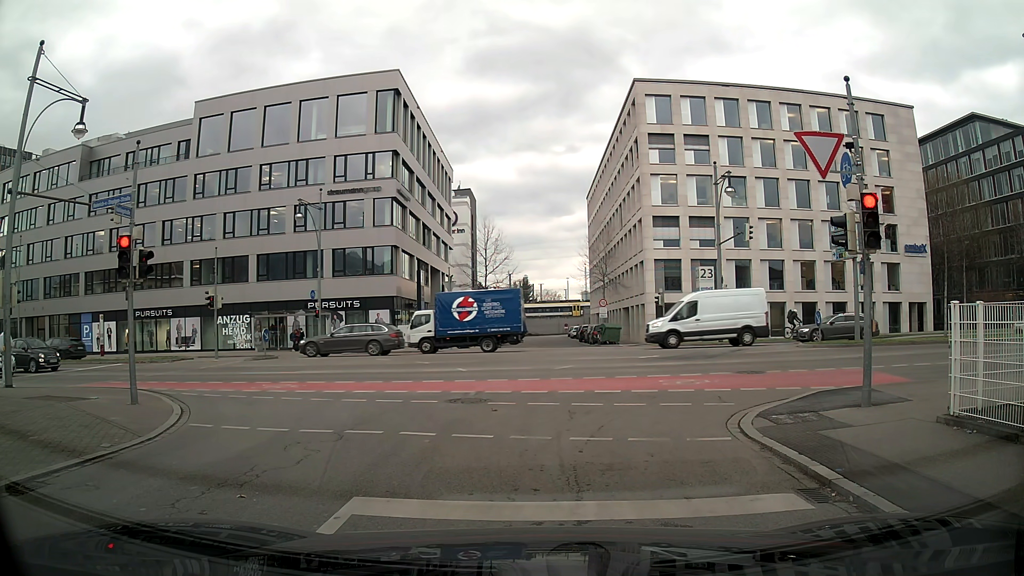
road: residential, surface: asphalt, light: Day
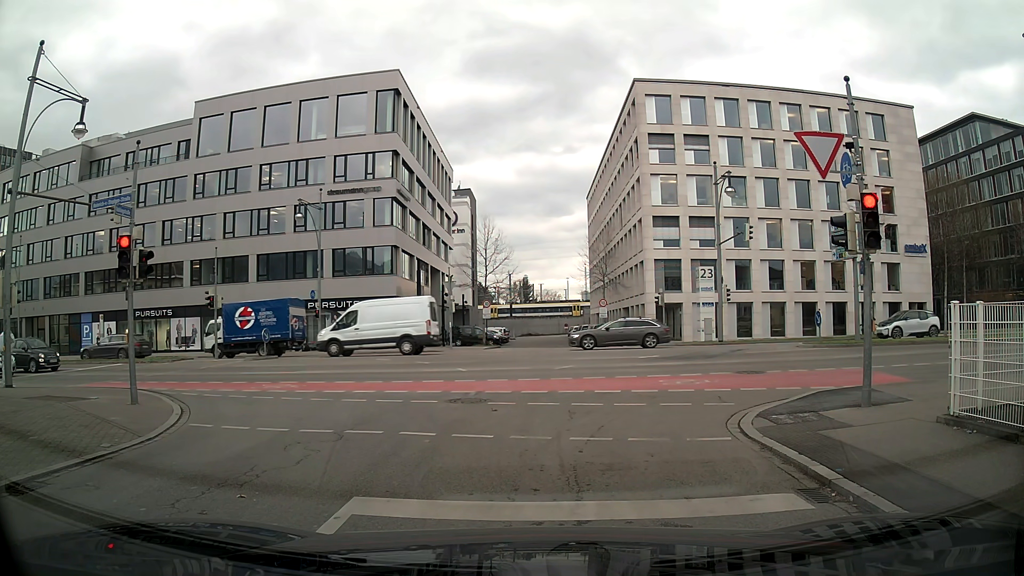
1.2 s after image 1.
(0.0, 0.0) m; 0°
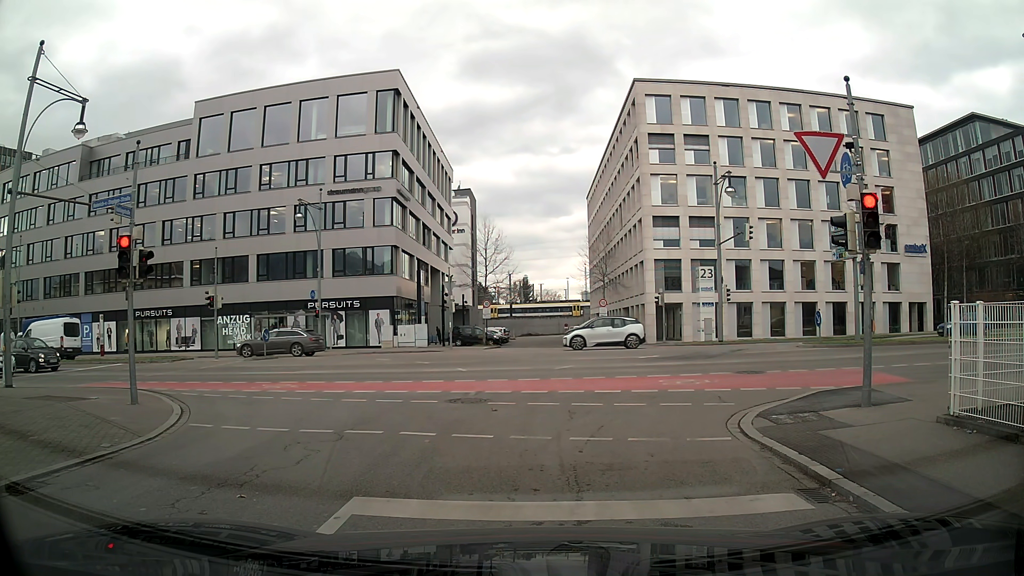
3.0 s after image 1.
(0.0, 0.0) m; 0°
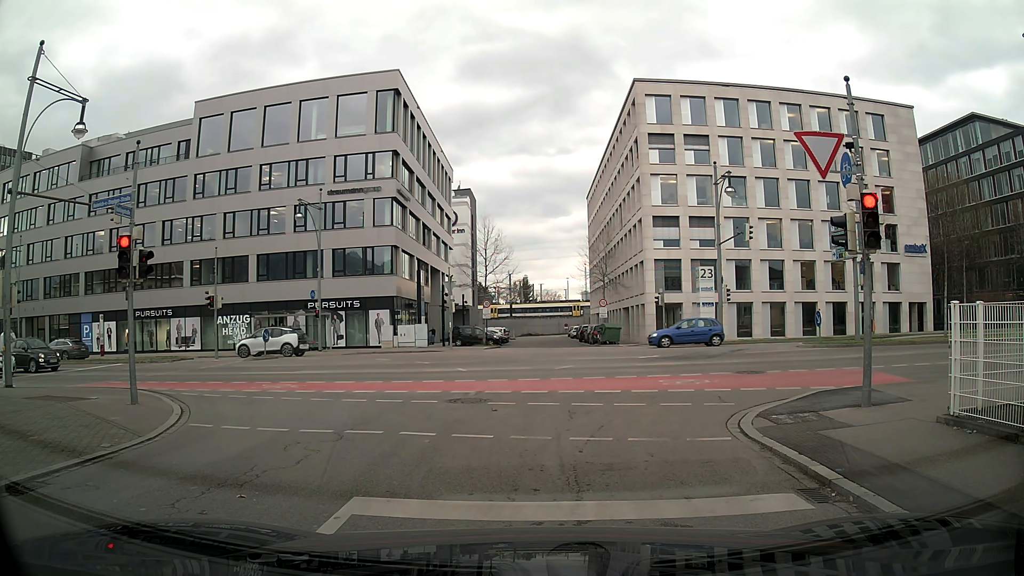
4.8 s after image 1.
(0.0, 0.0) m; 0°
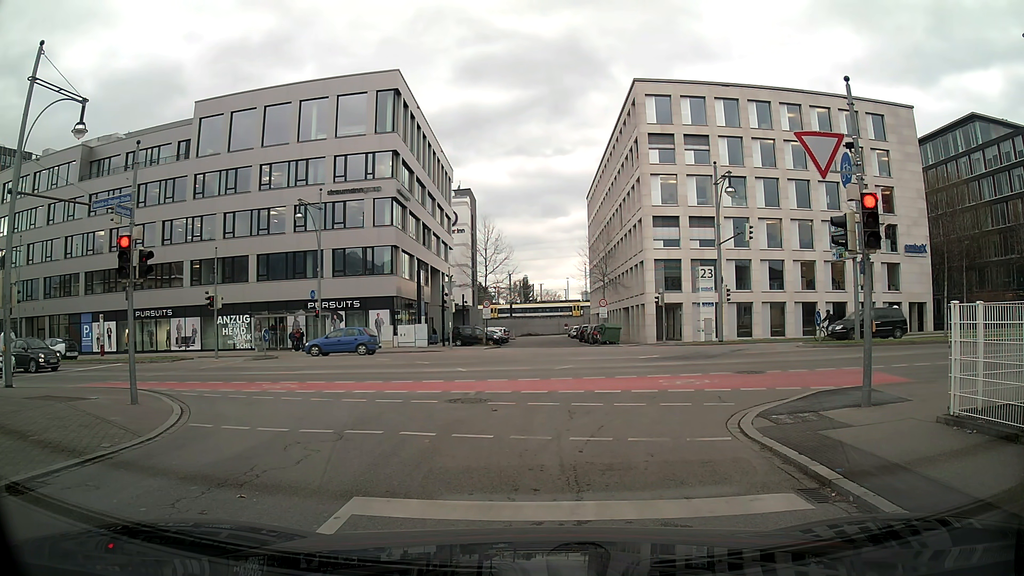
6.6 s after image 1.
(0.0, 0.0) m; 0°
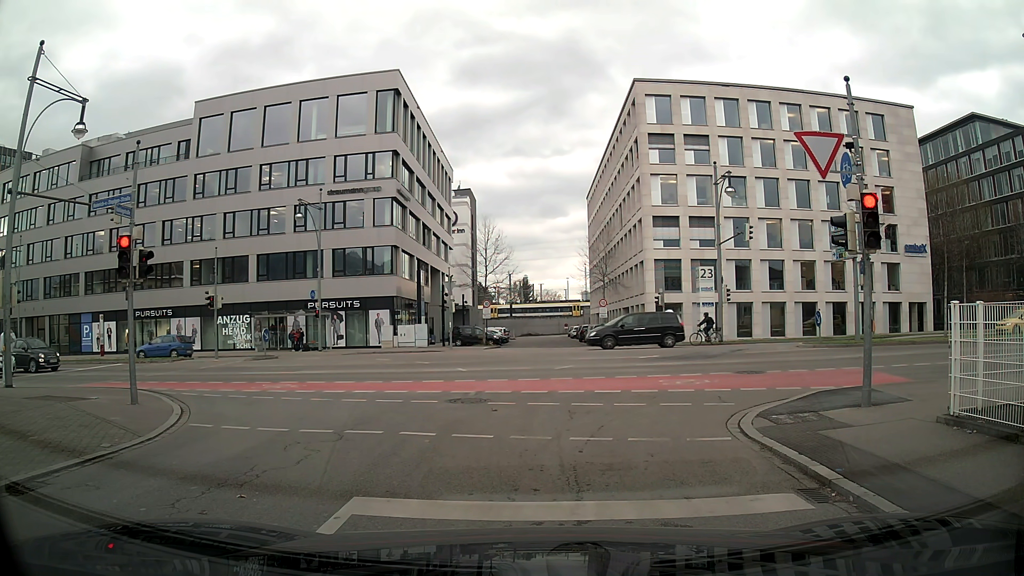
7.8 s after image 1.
(0.0, 0.0) m; 0°
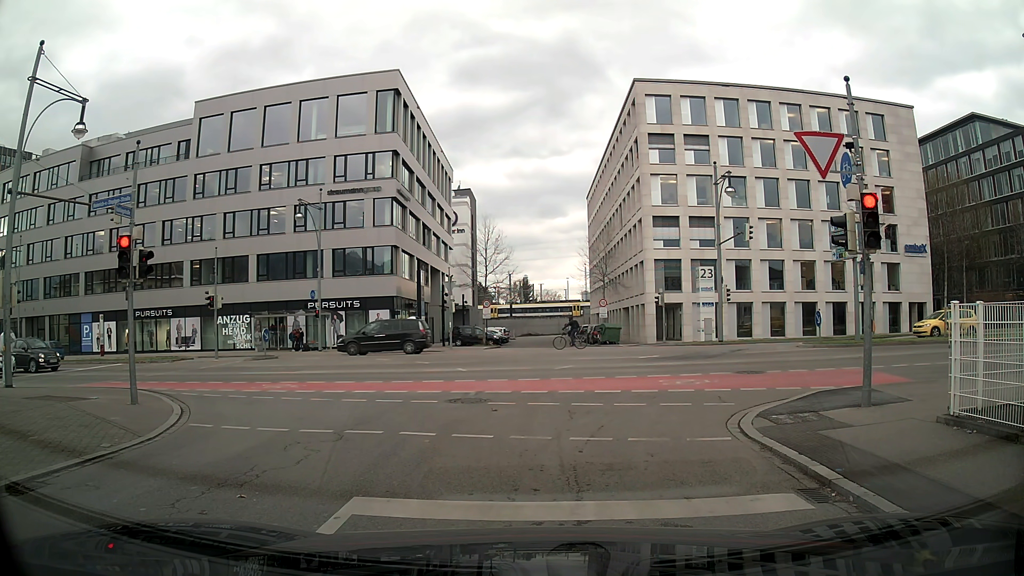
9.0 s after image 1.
(0.0, 0.0) m; 0°
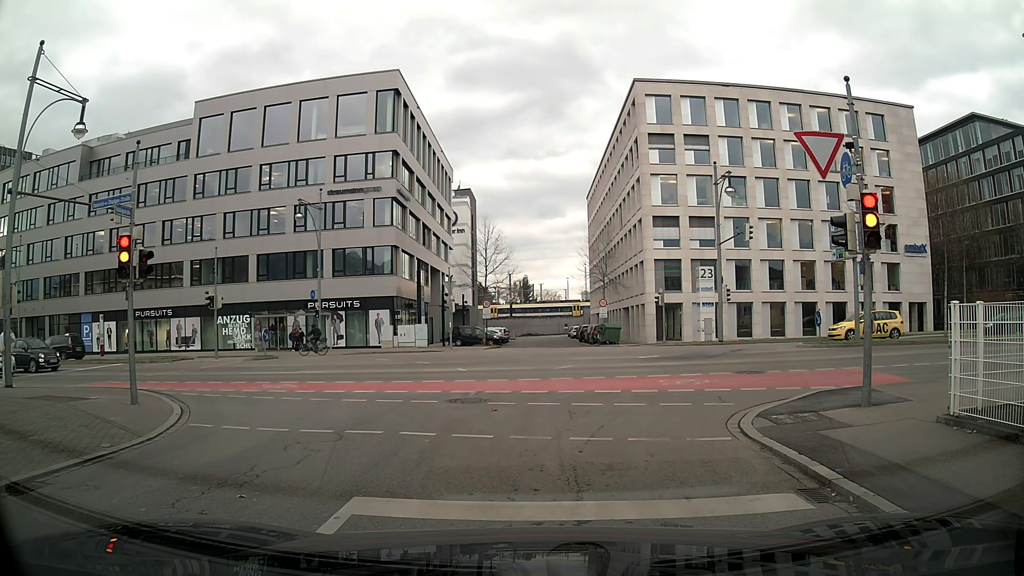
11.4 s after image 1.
(0.0, 0.0) m; 0°
